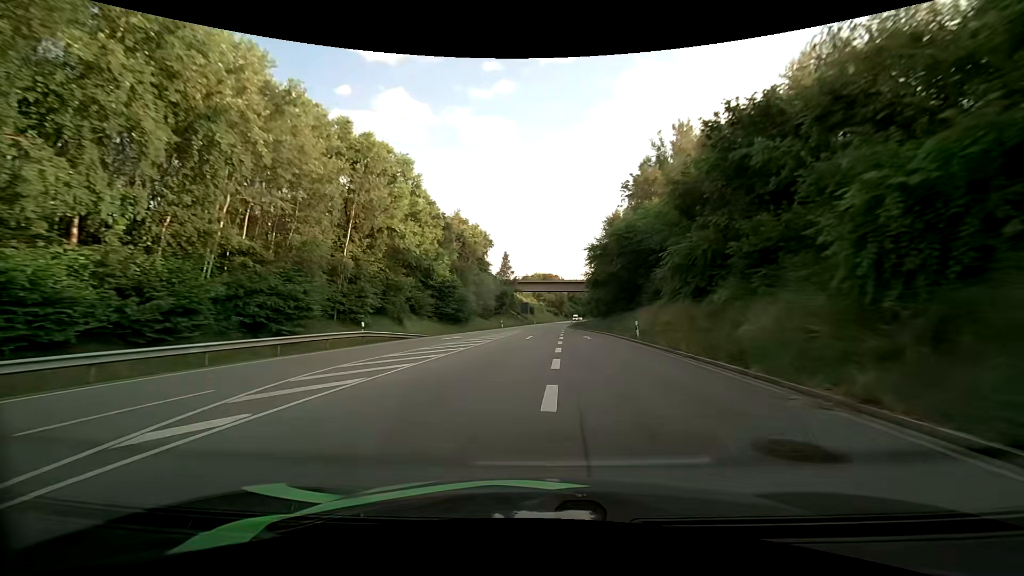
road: primary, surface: asphalt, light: Day
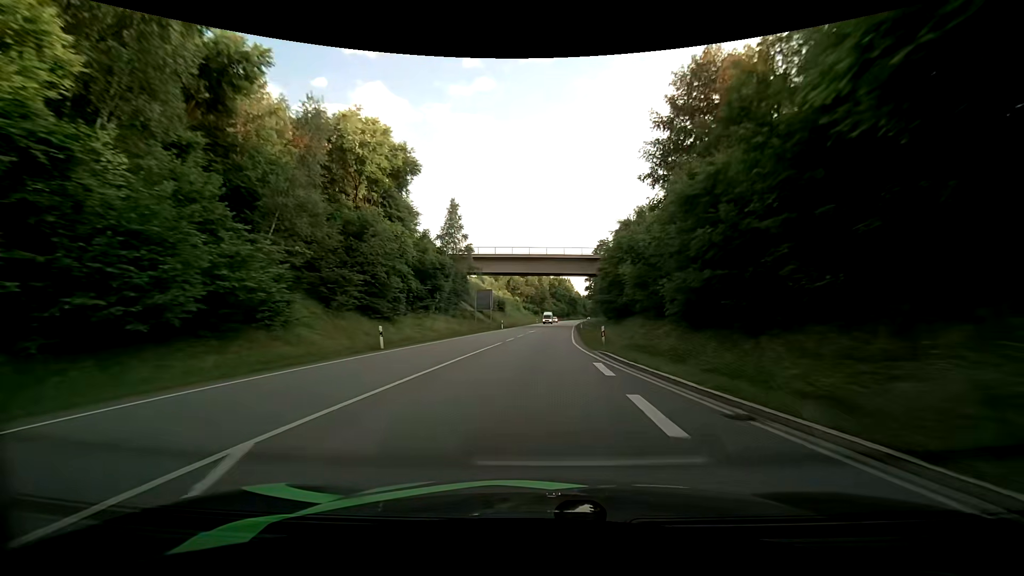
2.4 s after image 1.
(+0.8, +49.7) m; +3°
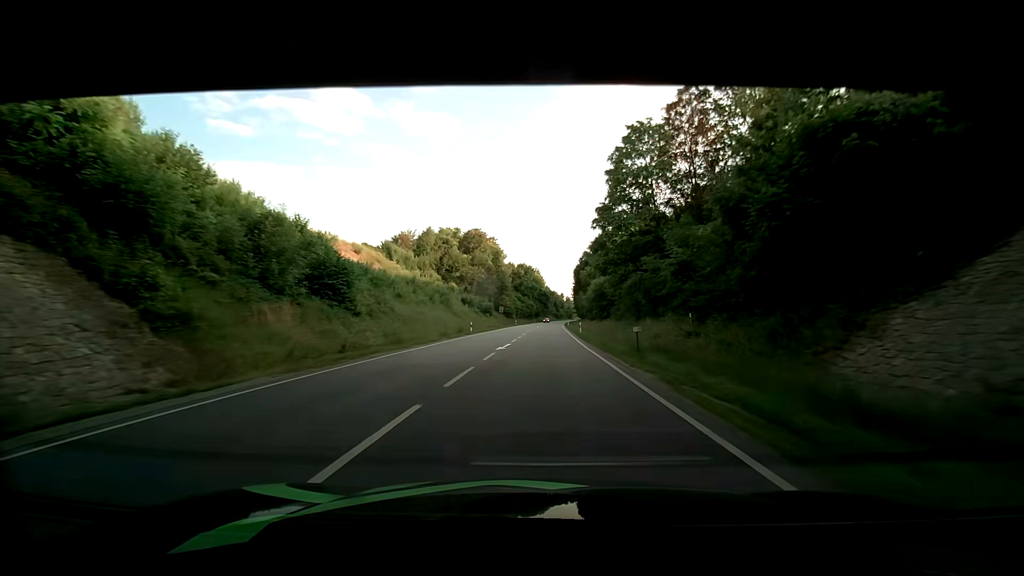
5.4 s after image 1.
(+2.7, +67.3) m; +4°
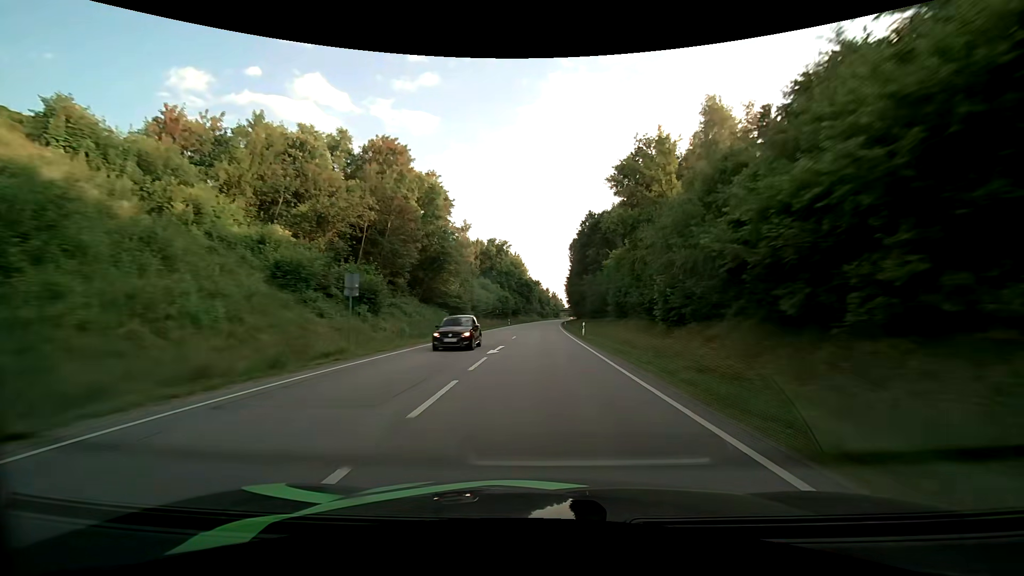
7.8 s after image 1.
(+0.6, +57.4) m; +2°
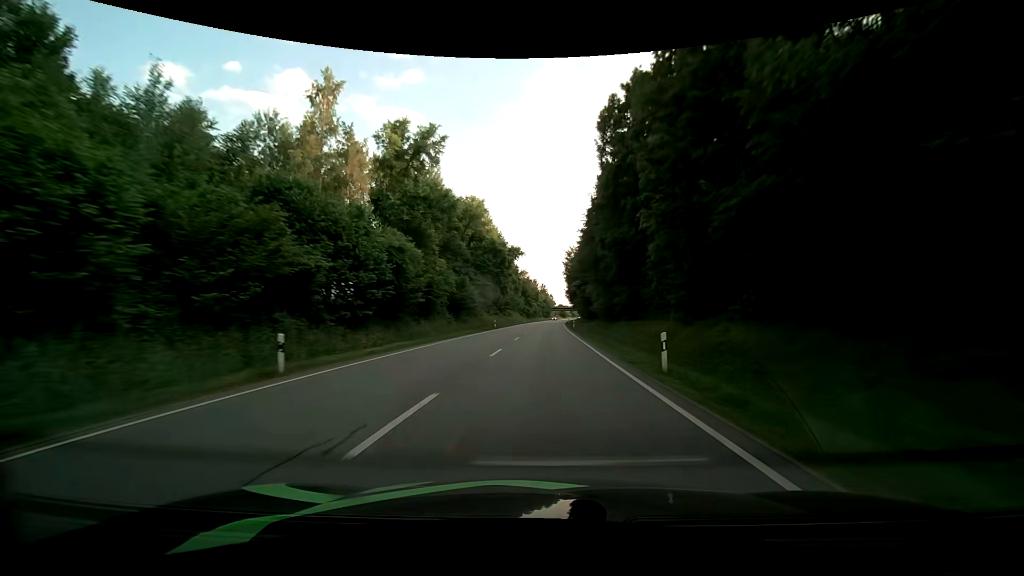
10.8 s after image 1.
(+1.1, +74.7) m; +2°
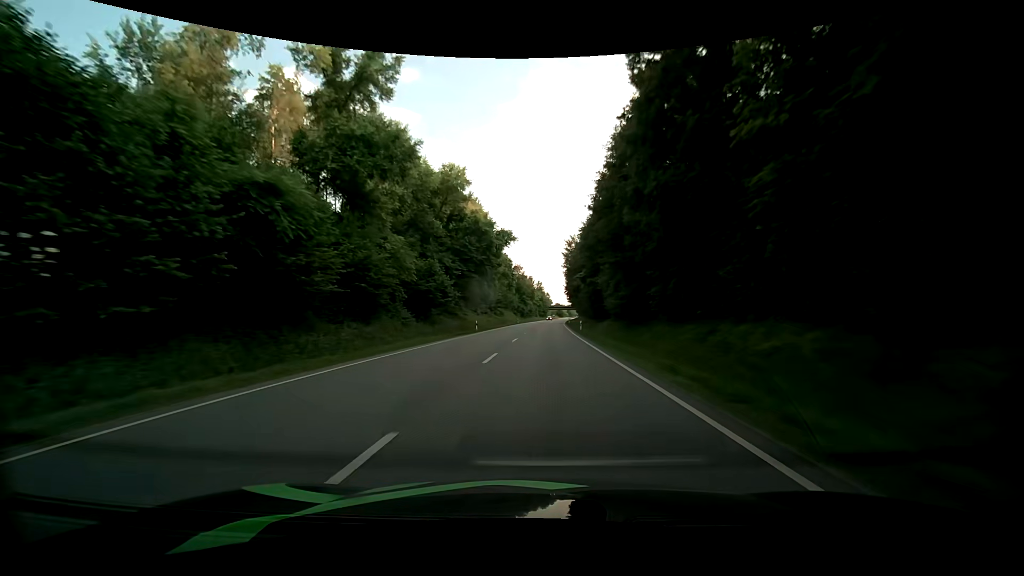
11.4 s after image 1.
(-0.1, +15.3) m; -1°
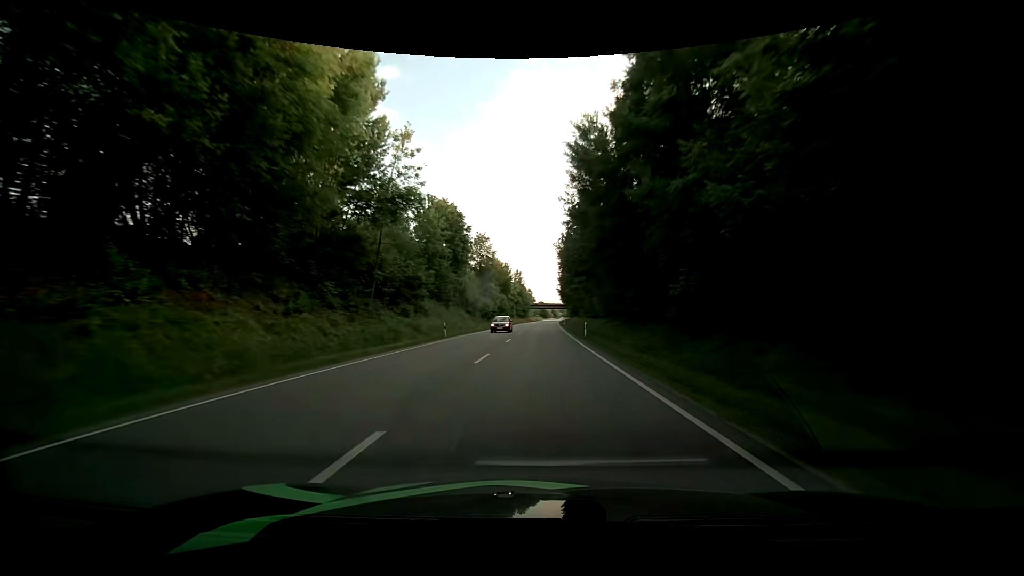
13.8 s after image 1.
(+2.0, +61.4) m; +3°
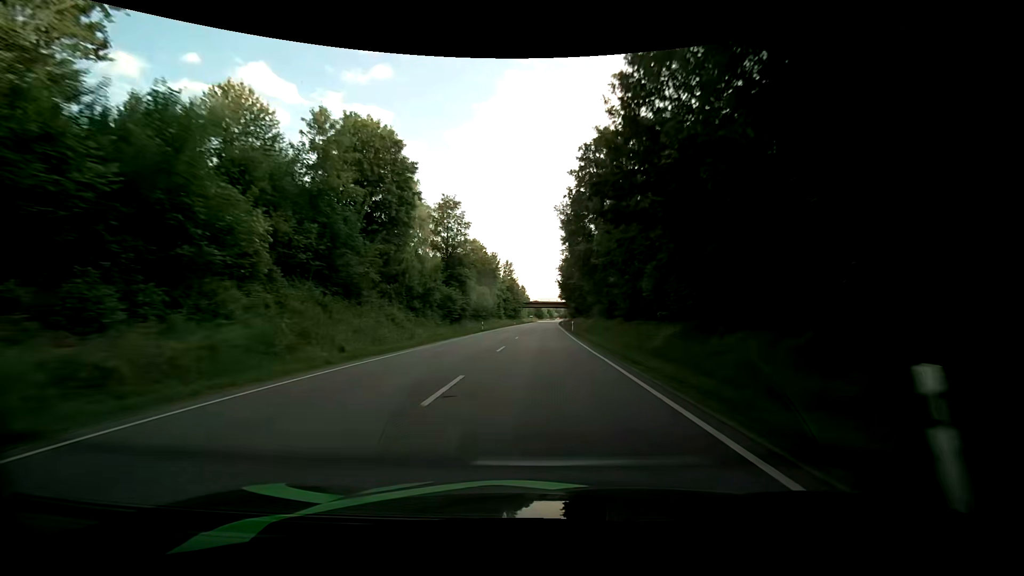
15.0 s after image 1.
(+0.2, +31.3) m; +1°
(0, +10) (0, +20) (0, +30) (0, +40) (0, +50) (+1, +60) (+1, +70) (+1, +80) (+1, +90) (+2, +100) m
